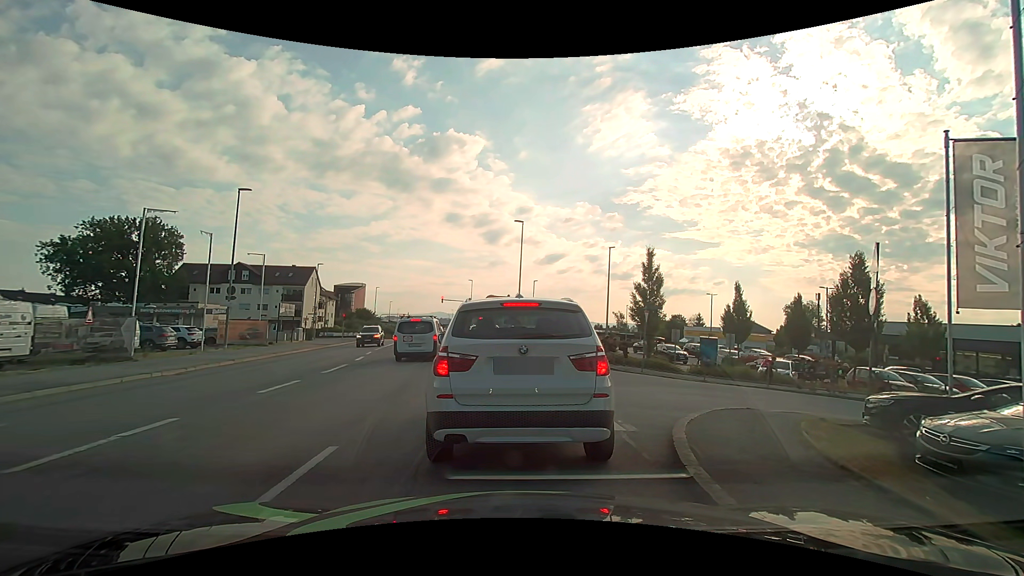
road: tertiary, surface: asphalt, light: Day
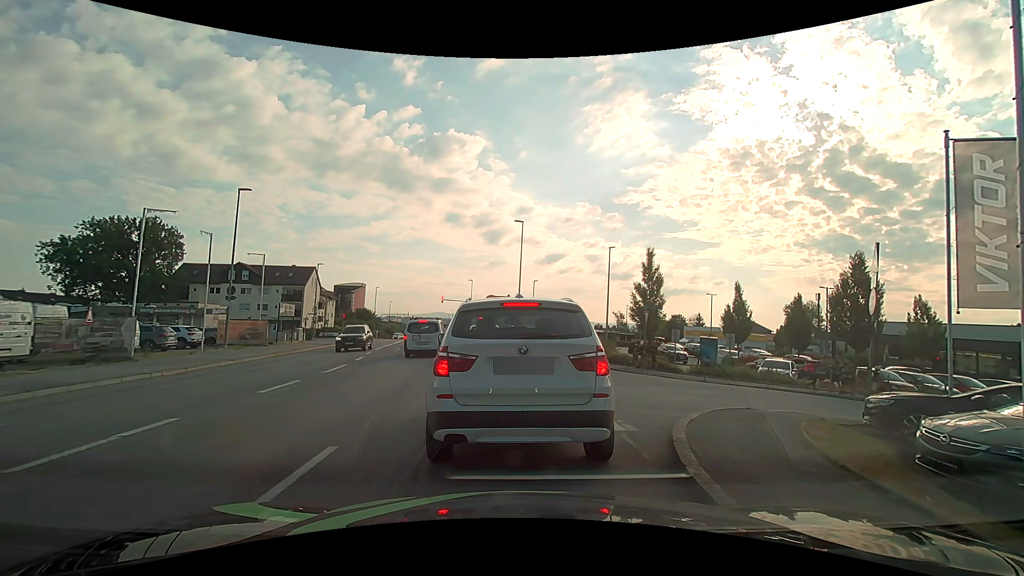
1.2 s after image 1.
(0.0, 0.0) m; 0°
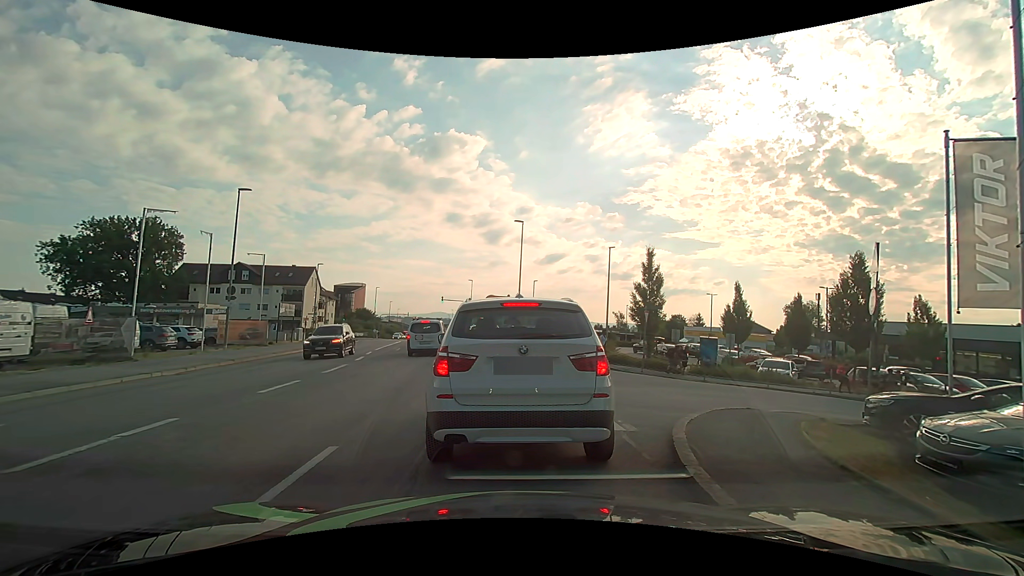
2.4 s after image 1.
(0.0, 0.0) m; 0°
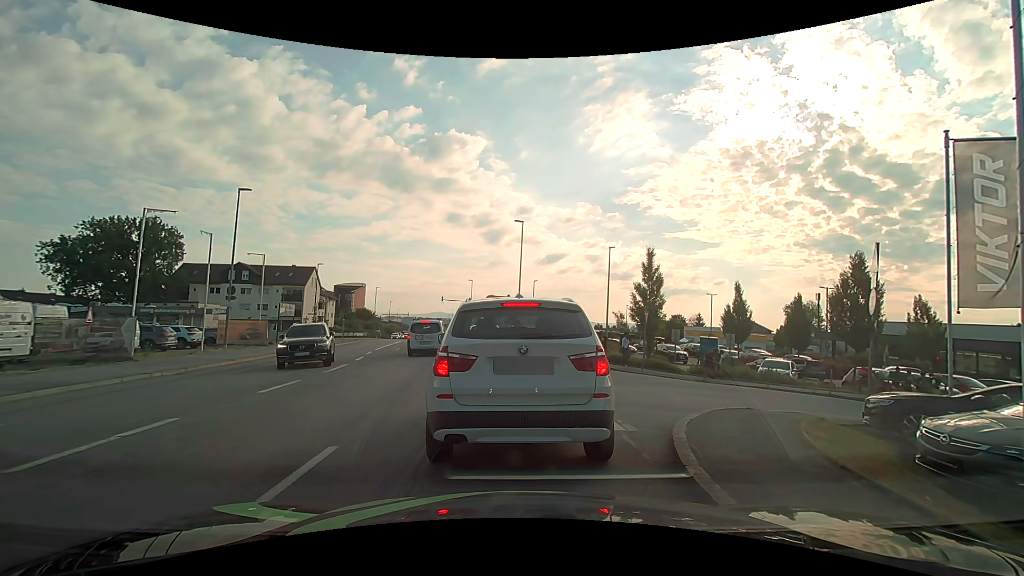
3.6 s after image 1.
(0.0, 0.0) m; 0°
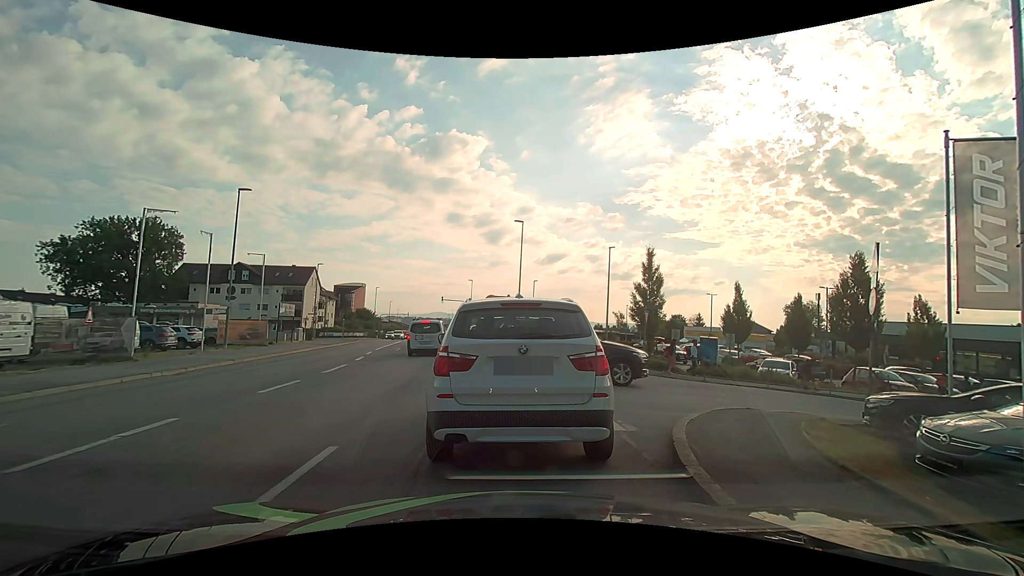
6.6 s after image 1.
(0.0, 0.0) m; 0°
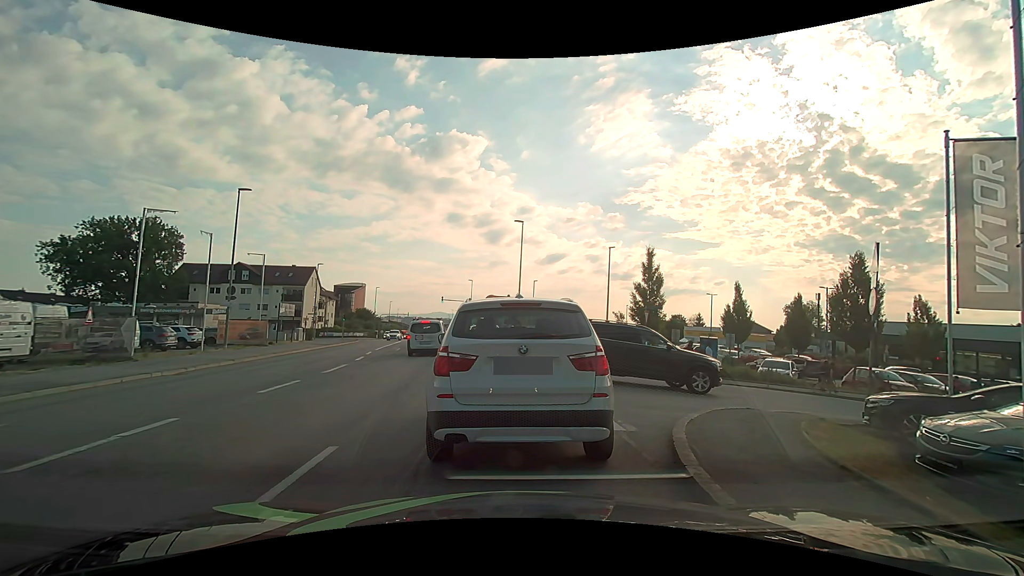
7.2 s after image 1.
(0.0, 0.0) m; 0°
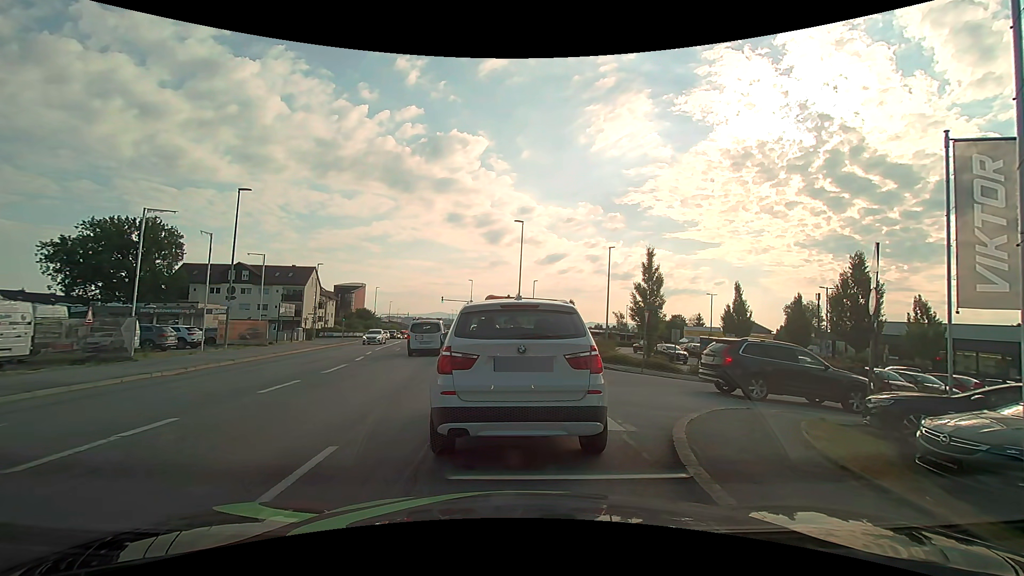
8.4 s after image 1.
(0.0, 0.0) m; 0°
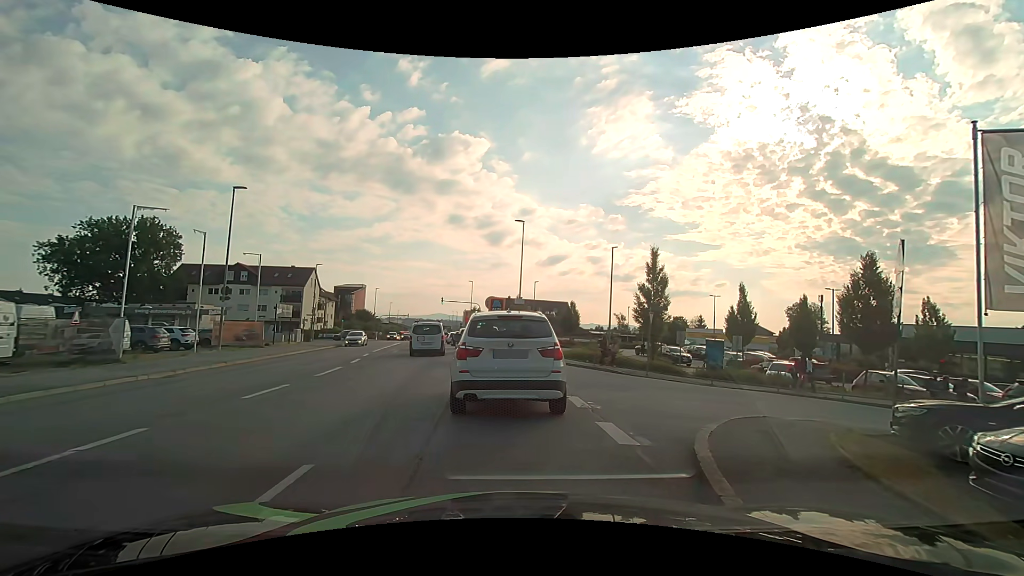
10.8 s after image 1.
(0.0, +0.7) m; 0°
(0, +10) (-1, +20) (-2, +30) (-4, +40) (-5, +50) (-7, +59) (-9, +69) (-10, +79) (-12, +89) (-14, +99) m
